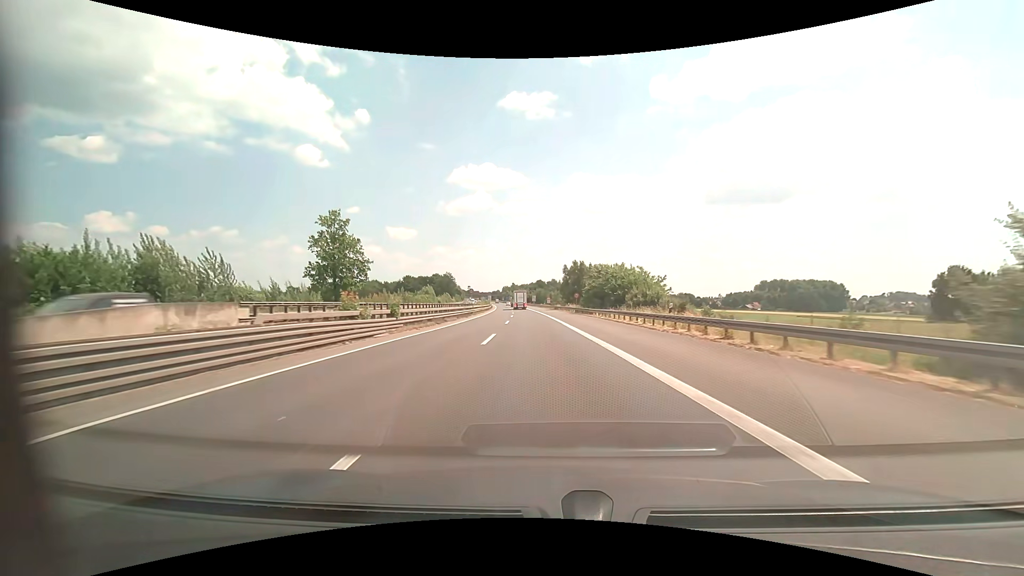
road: motorway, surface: asphalt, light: Day
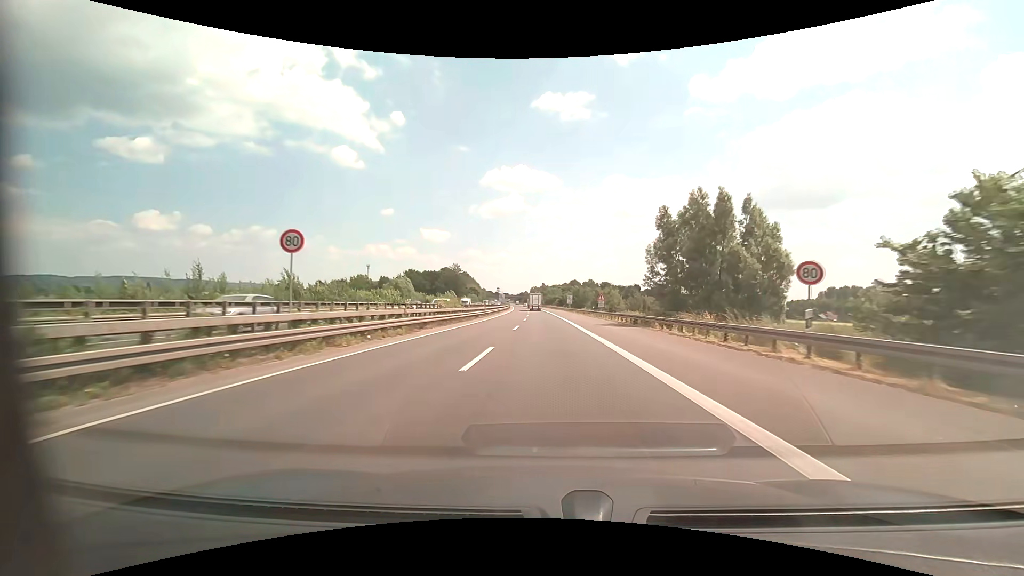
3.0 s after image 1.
(-2.3, +60.2) m; -4°
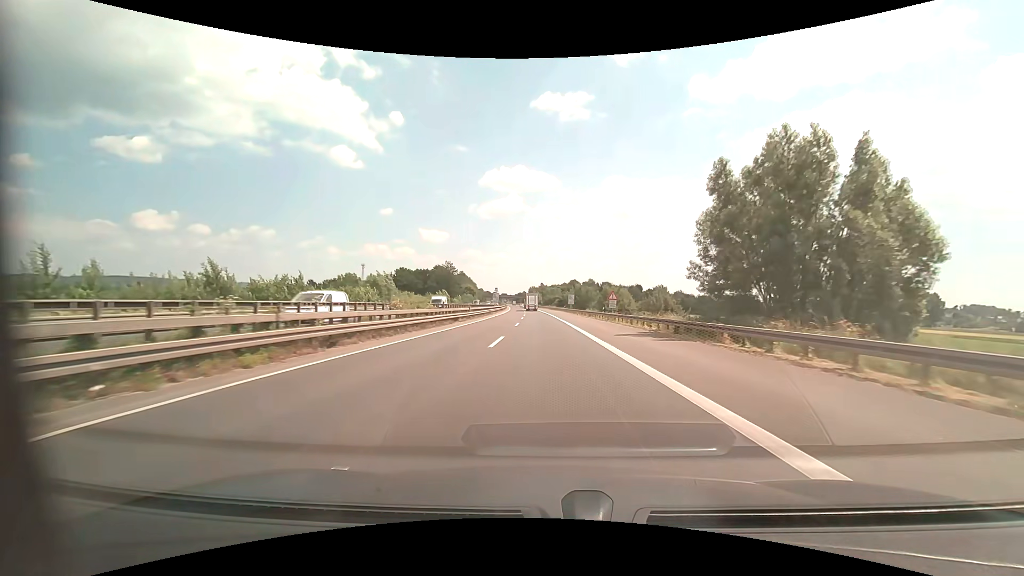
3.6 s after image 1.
(0.0, +12.0) m; 0°
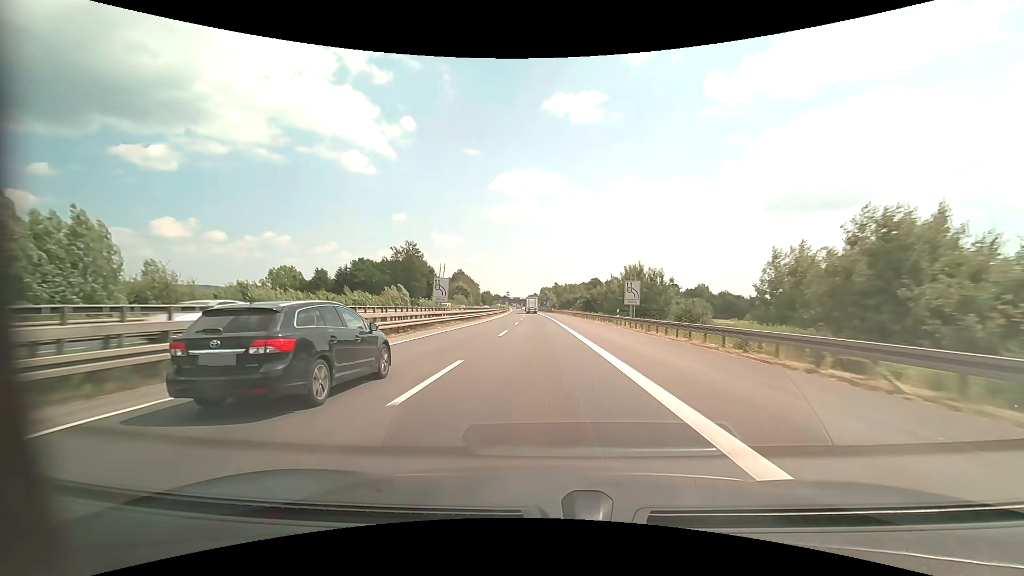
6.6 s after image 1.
(-0.6, +63.9) m; -2°
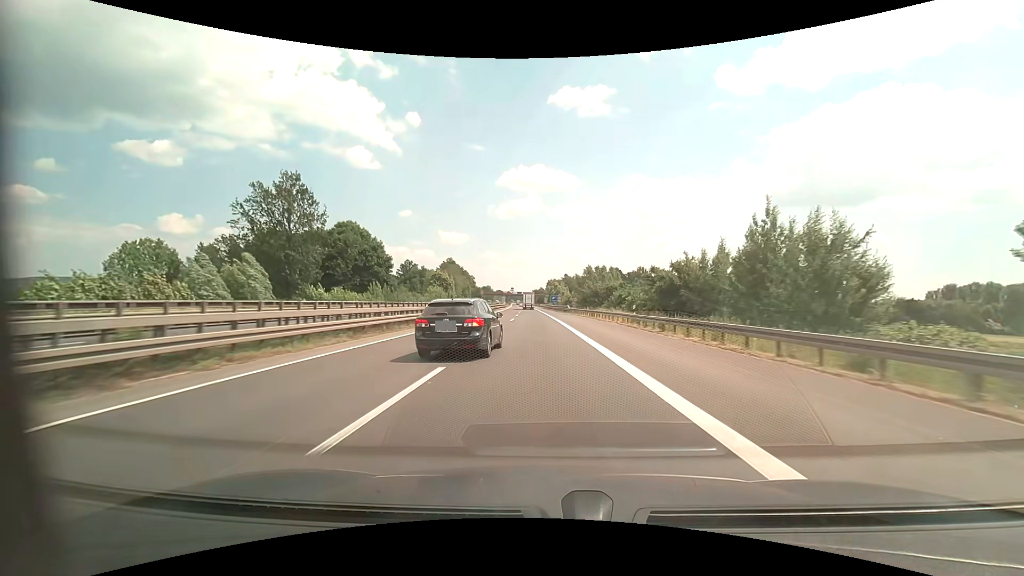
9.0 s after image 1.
(-0.8, +56.6) m; -1°
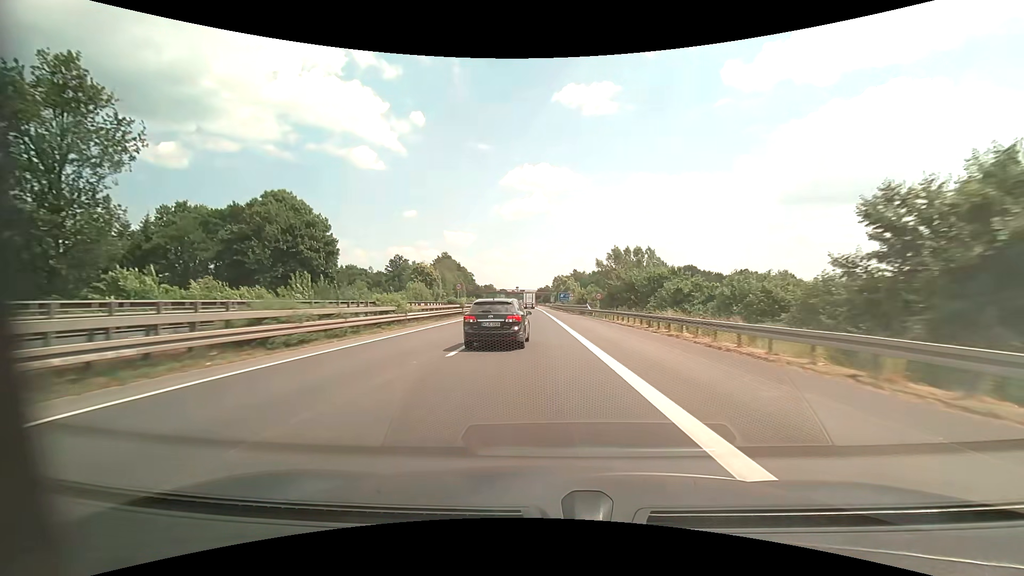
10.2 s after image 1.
(-0.2, +28.0) m; -1°
(0, +10) (0, +20) (0, +30) (0, +40) (-1, +50) (-1, +60) (-1, +70) (-1, +80) (-2, +90) (-2, +100) m
